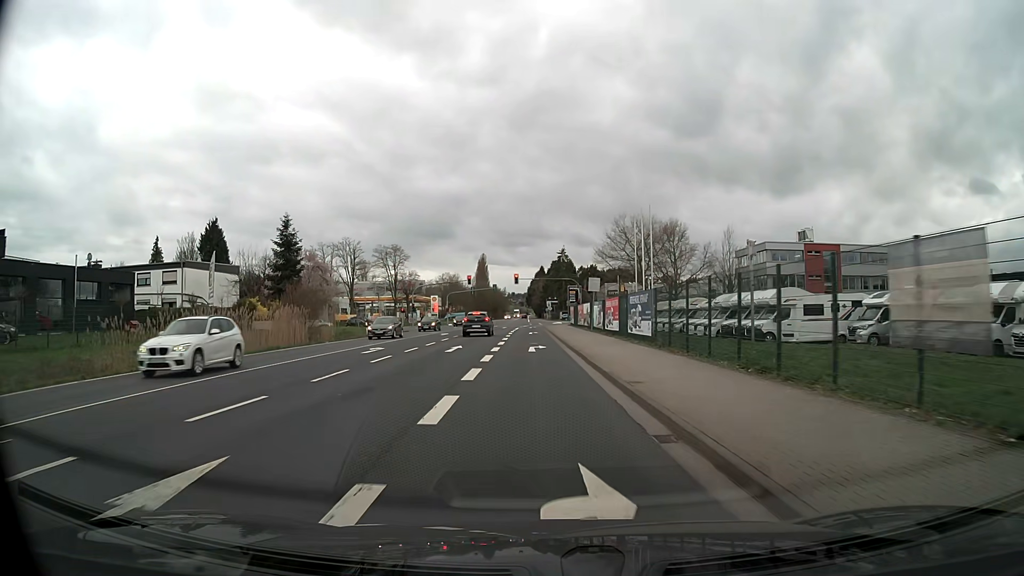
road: secondary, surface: asphalt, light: Day
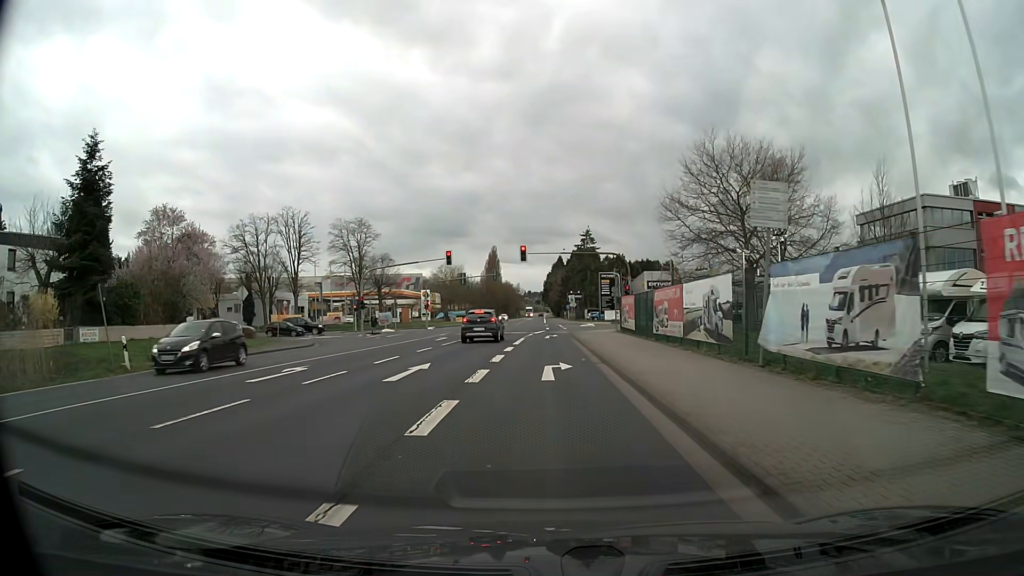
(-0.6, +34.7) m; -1°
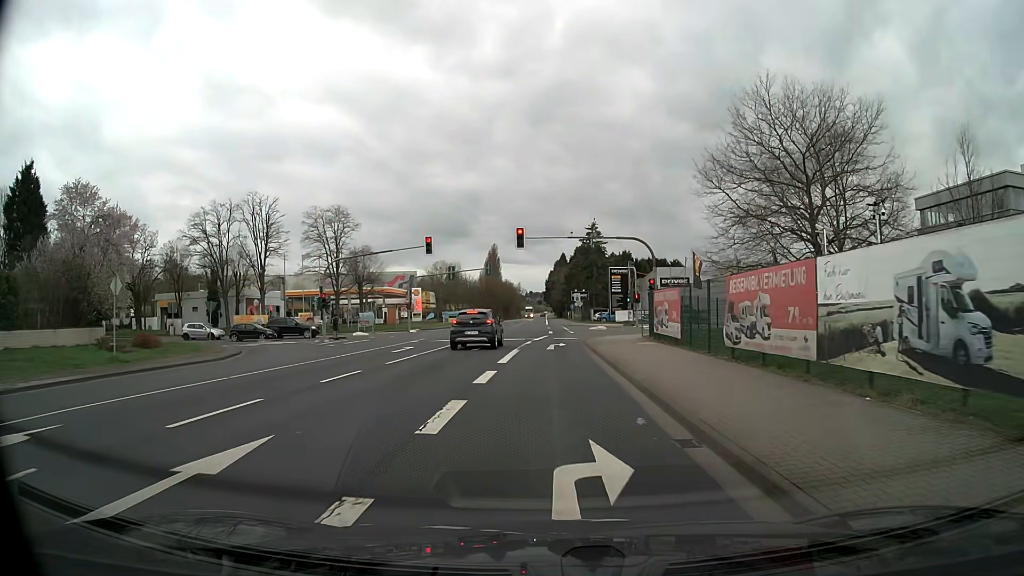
(0.0, +11.0) m; 0°
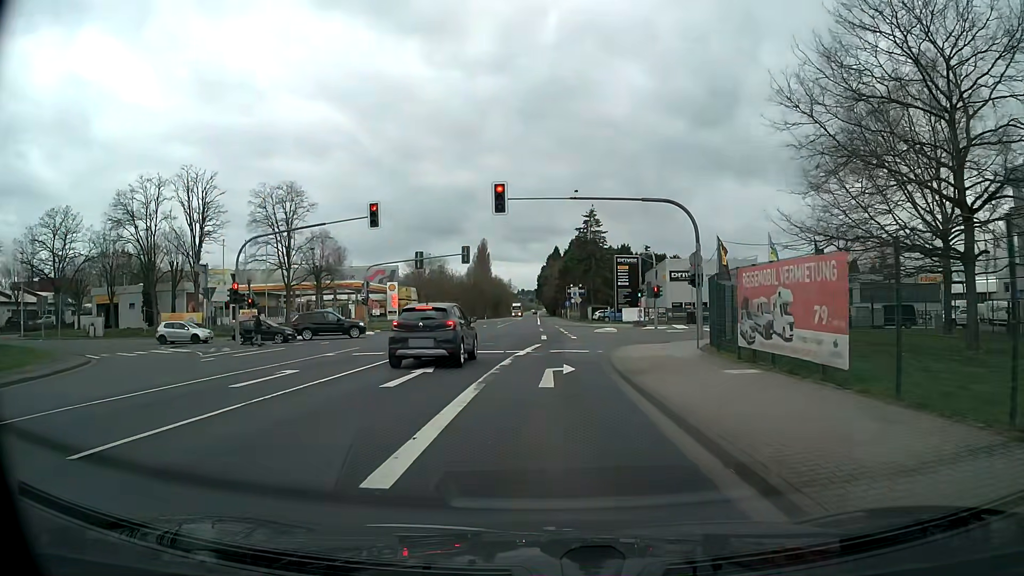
(0.0, +13.5) m; +1°
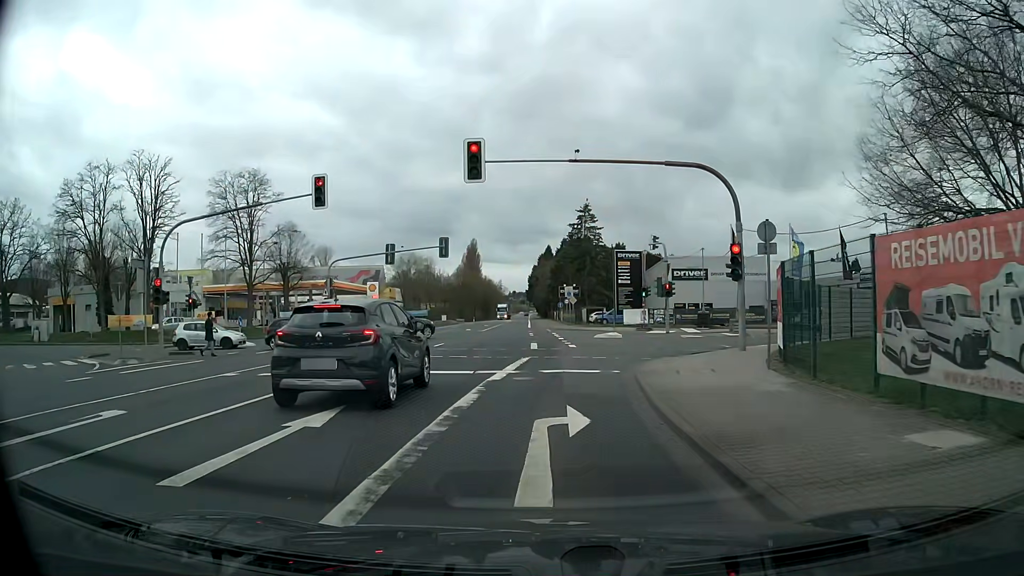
(0.0, +7.2) m; +1°
